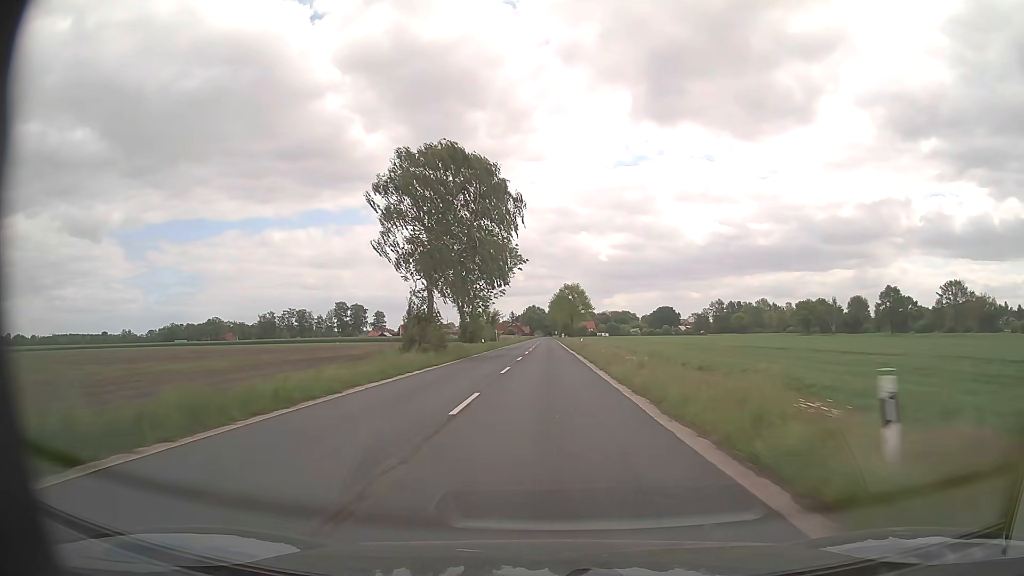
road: secondary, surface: asphalt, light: Day
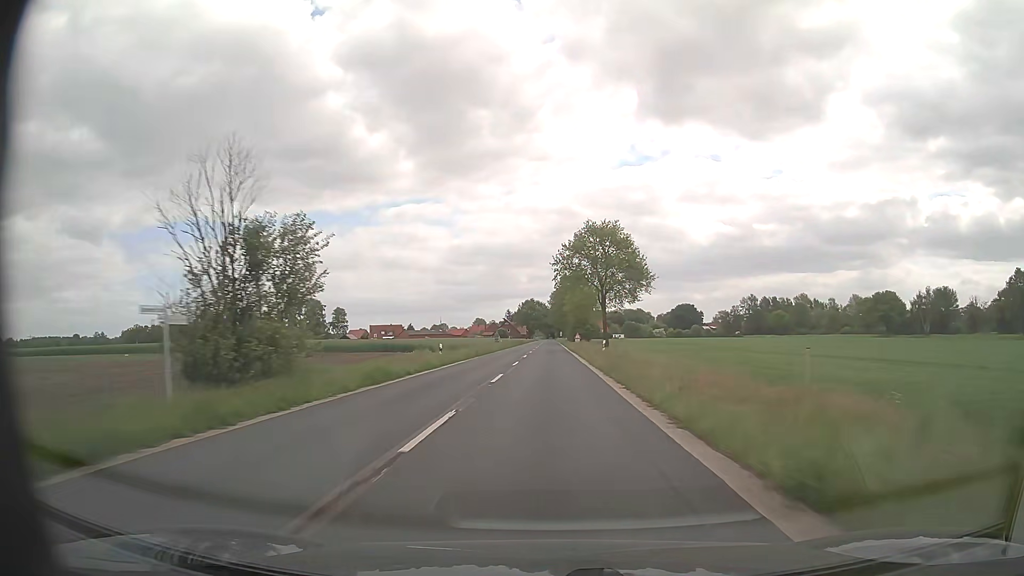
(0.0, +75.9) m; 0°
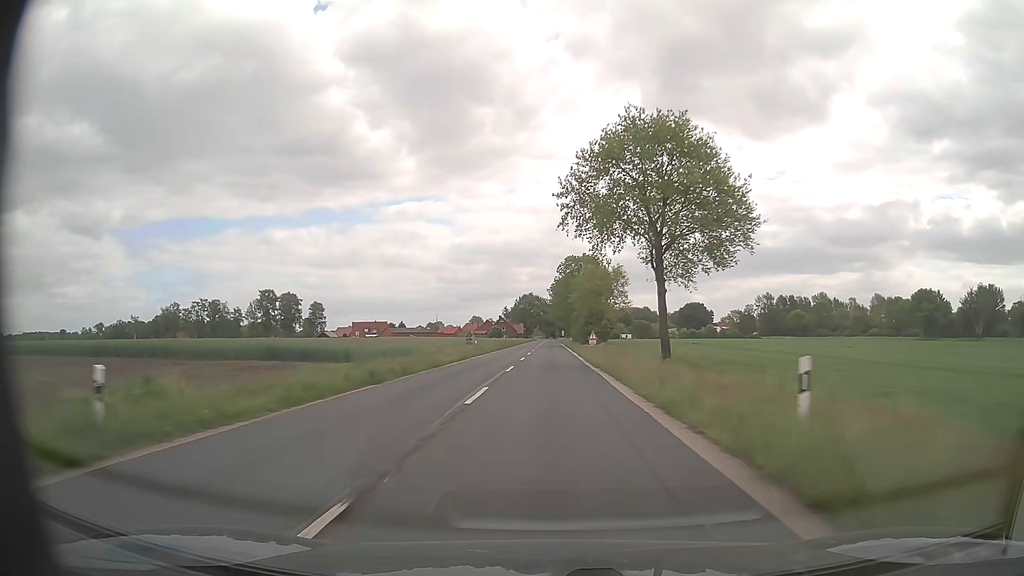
(-0.1, +30.4) m; 0°
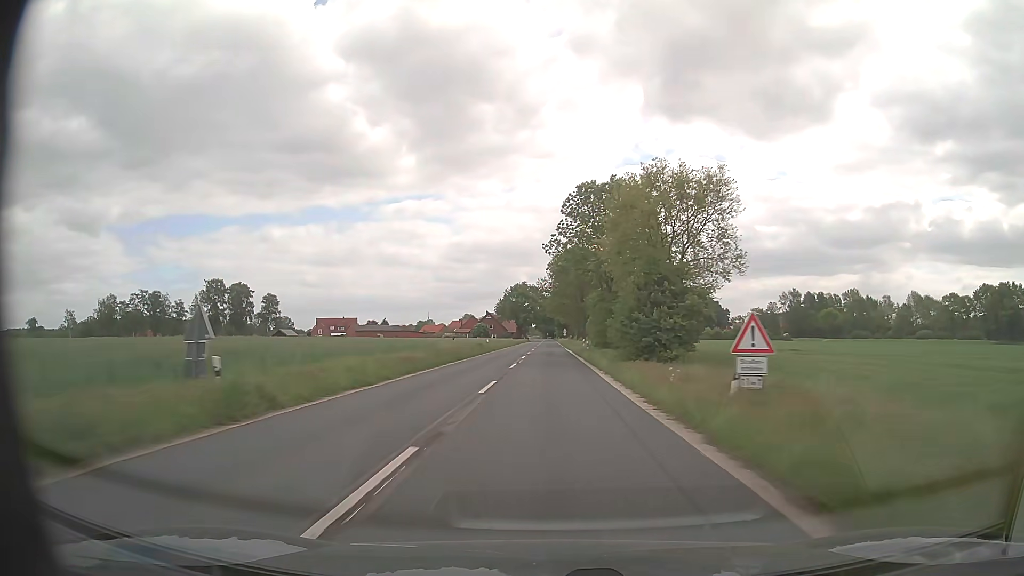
(0.0, +45.6) m; 0°
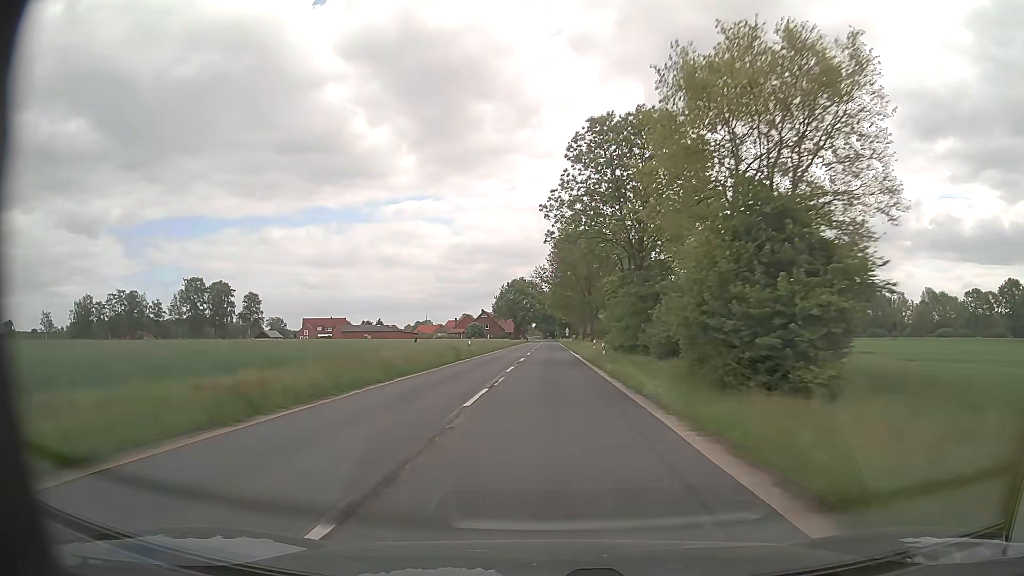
(0.0, +15.2) m; 0°
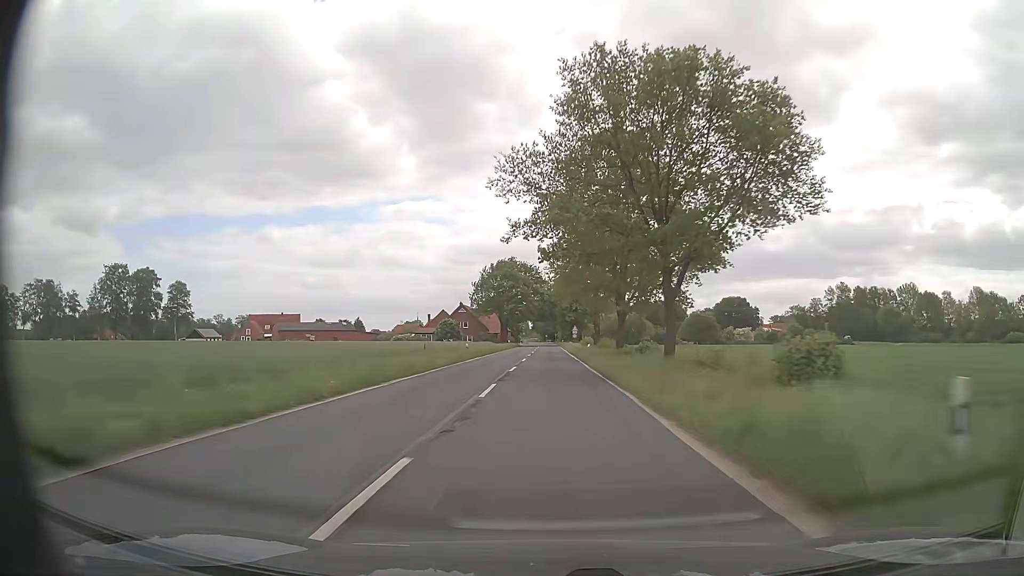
(-0.1, +45.5) m; 0°
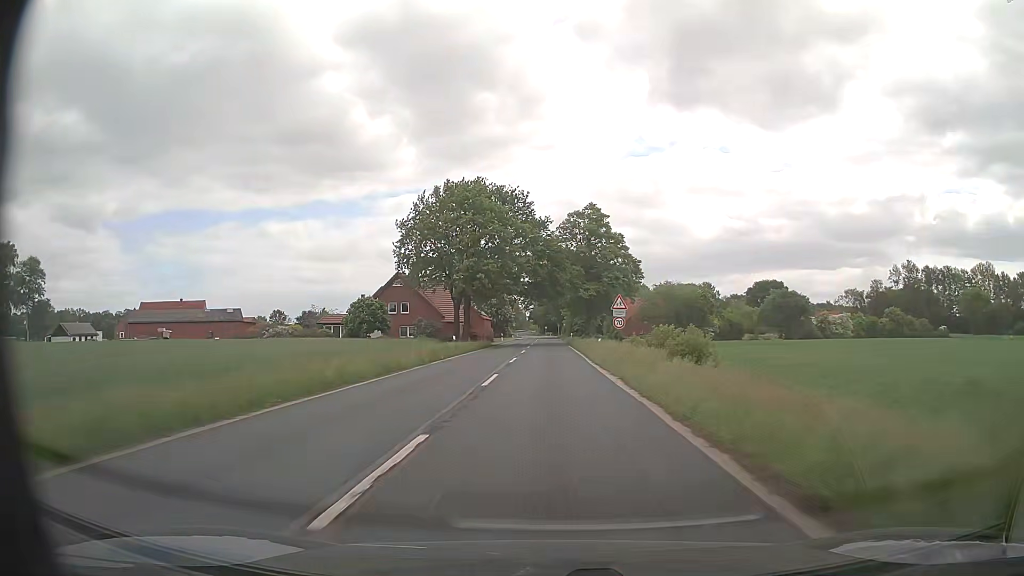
(+0.1, +58.6) m; 0°
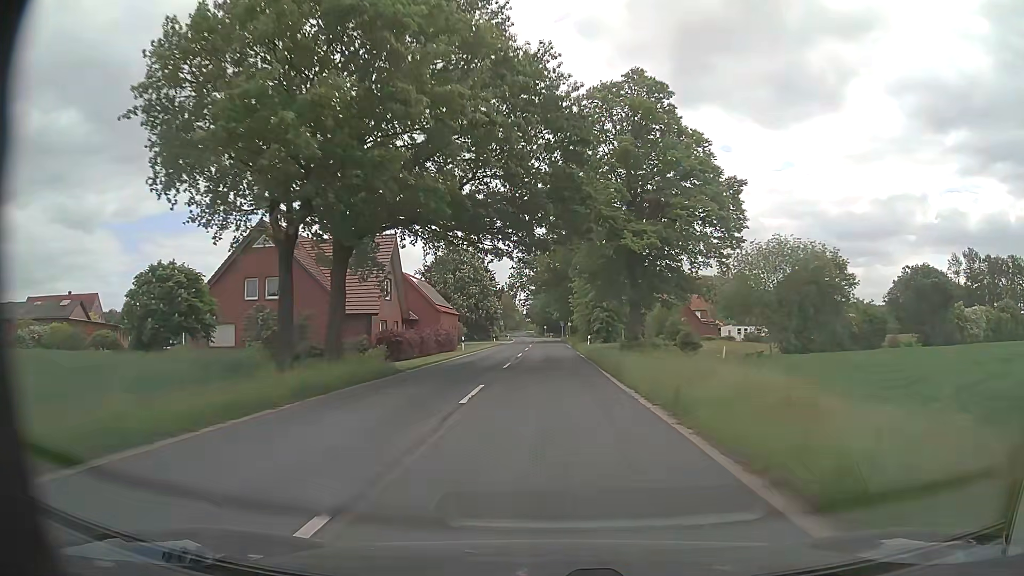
(-0.1, +39.5) m; 0°
(0, +10) (0, +20) (0, +30) (0, +40) (0, +50) (0, +60) (0, +70) (0, +80) (0, +90) (-1, +100) m
